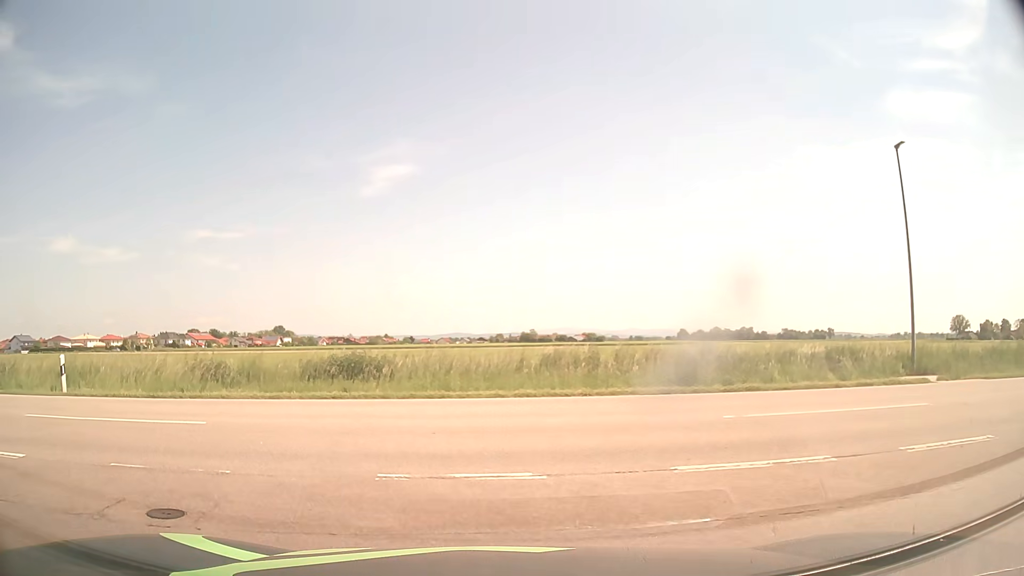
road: residential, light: Day
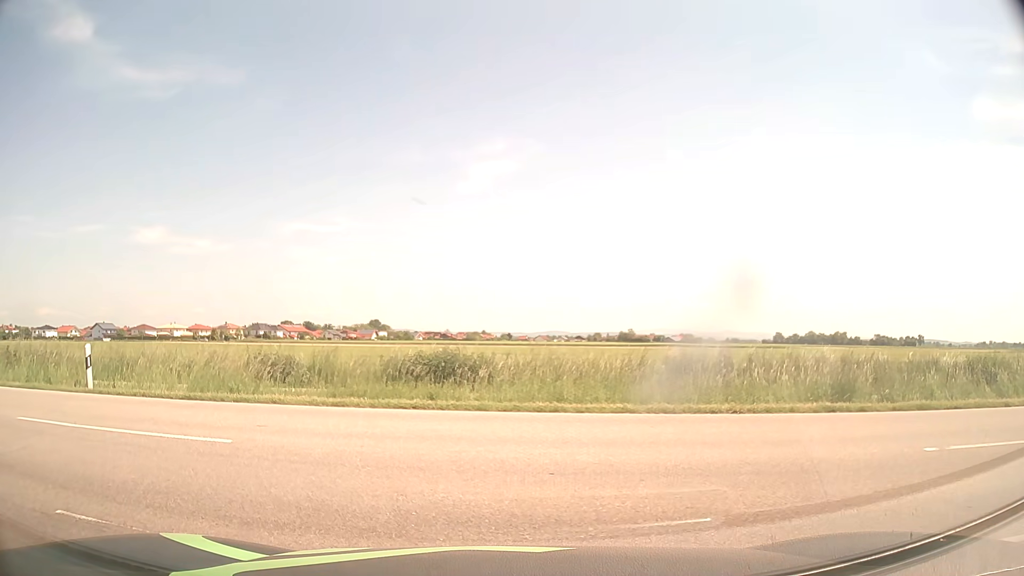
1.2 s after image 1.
(-0.2, +2.8) m; -7°
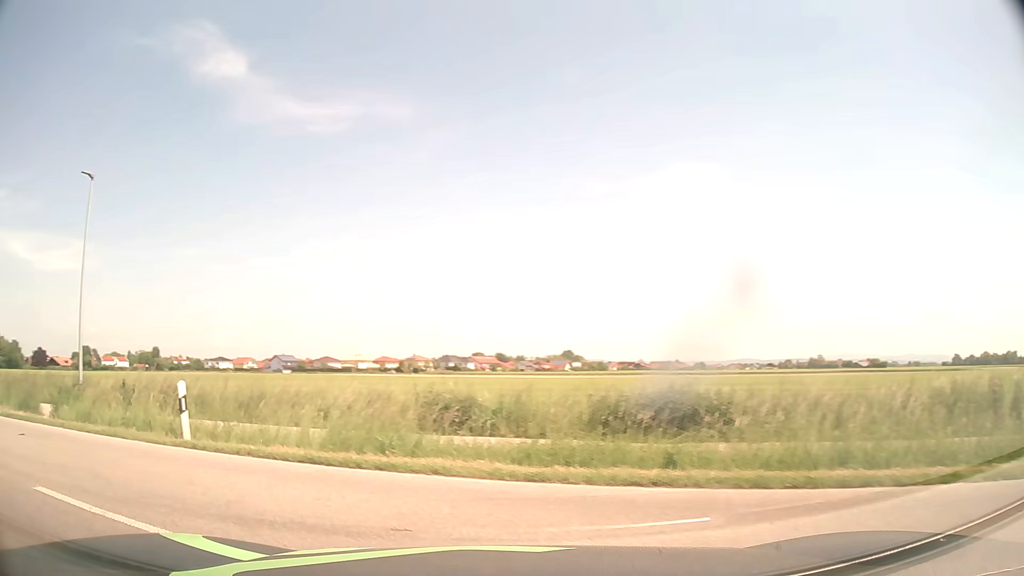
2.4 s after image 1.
(-0.5, +4.2) m; -19°
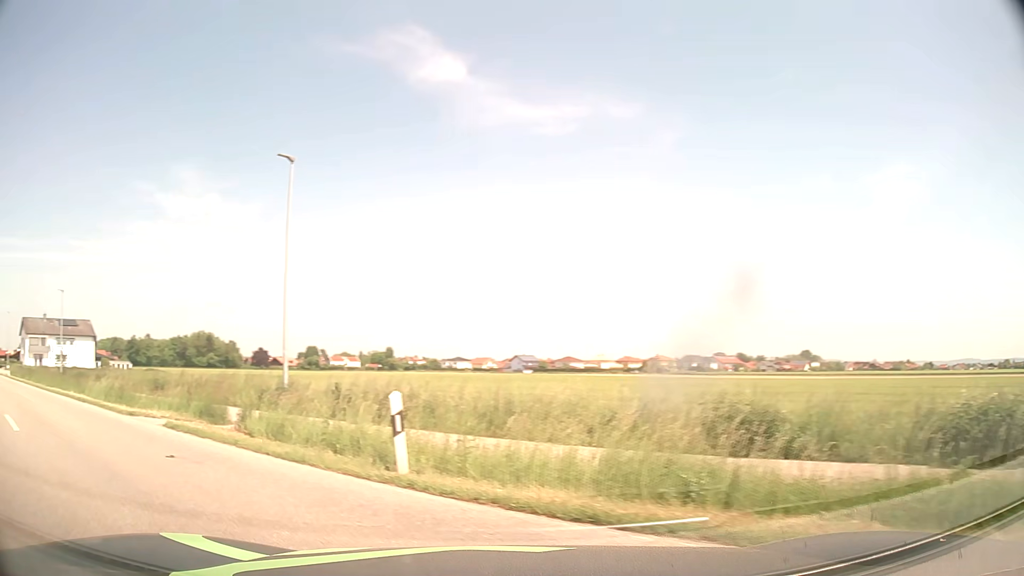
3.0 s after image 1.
(-0.5, +3.1) m; -20°
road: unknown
